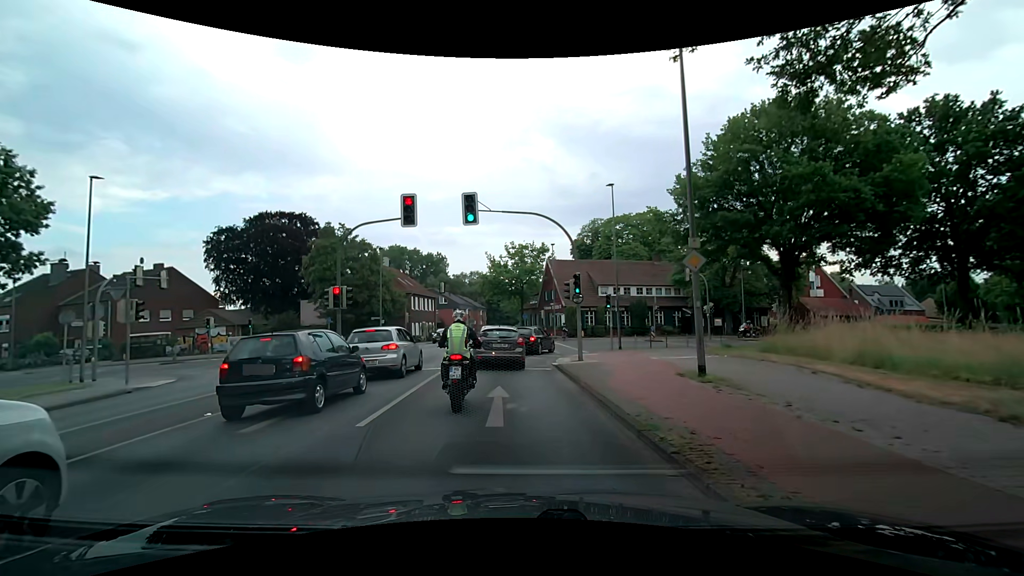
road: secondary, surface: asphalt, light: Day
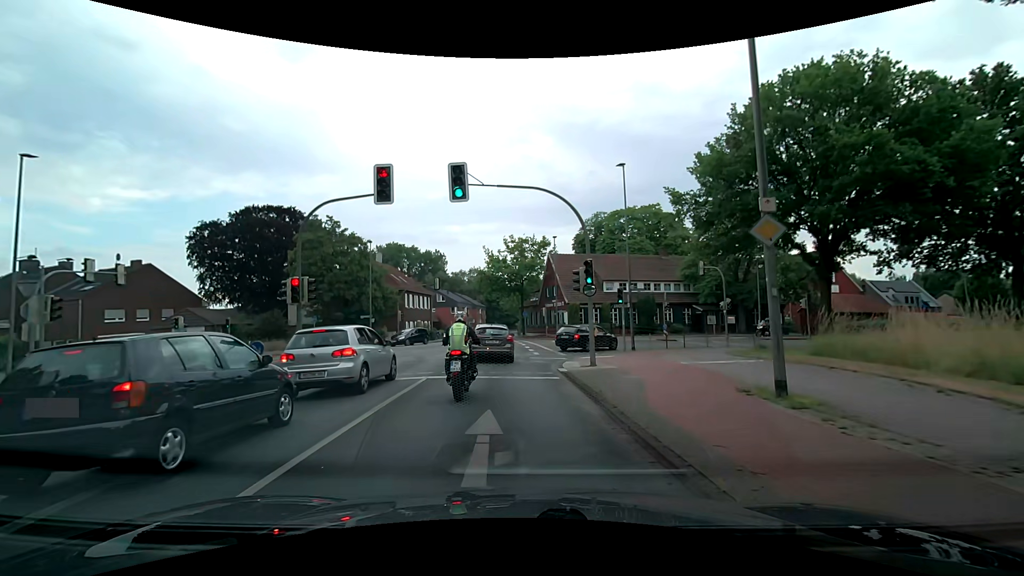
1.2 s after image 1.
(+0.1, +3.7) m; +1°
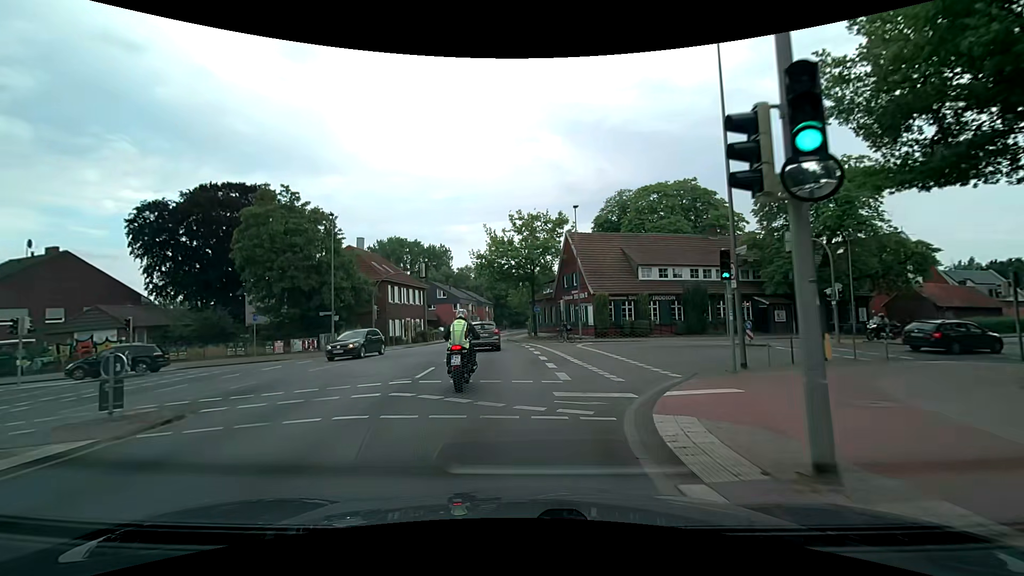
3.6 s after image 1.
(0.0, +12.6) m; -1°
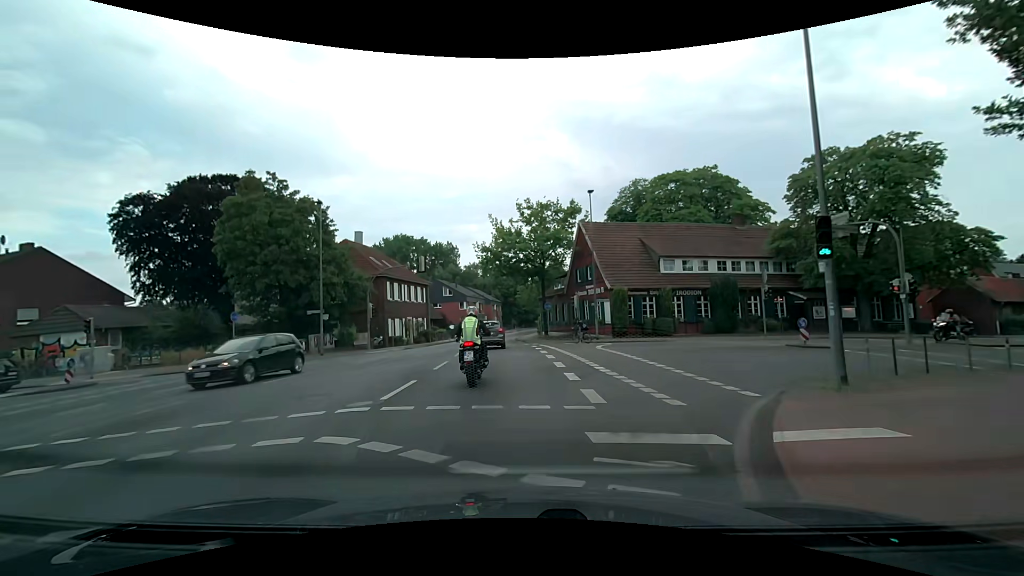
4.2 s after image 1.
(0.0, +3.9) m; -1°
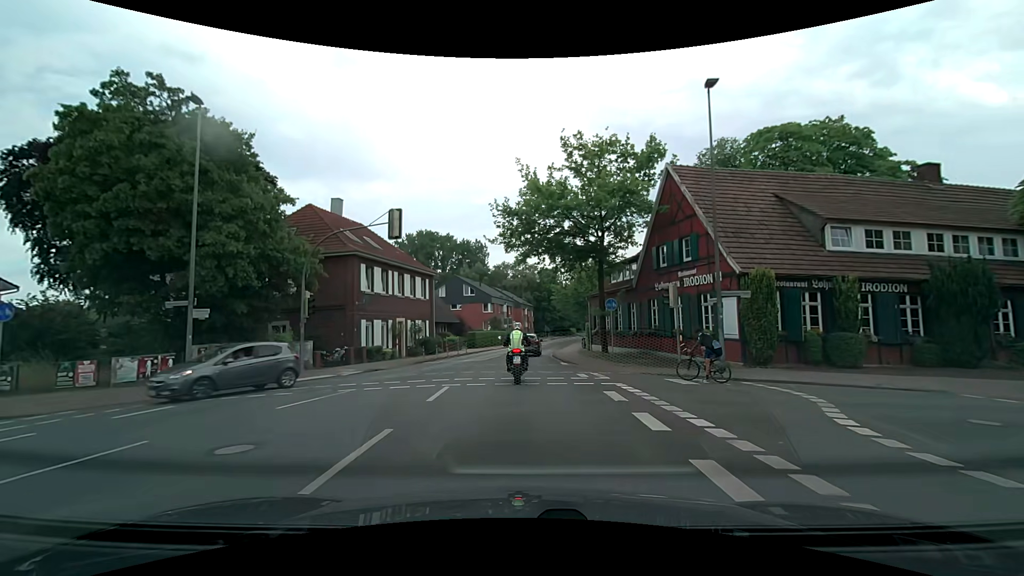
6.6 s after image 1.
(-0.7, +16.8) m; -4°
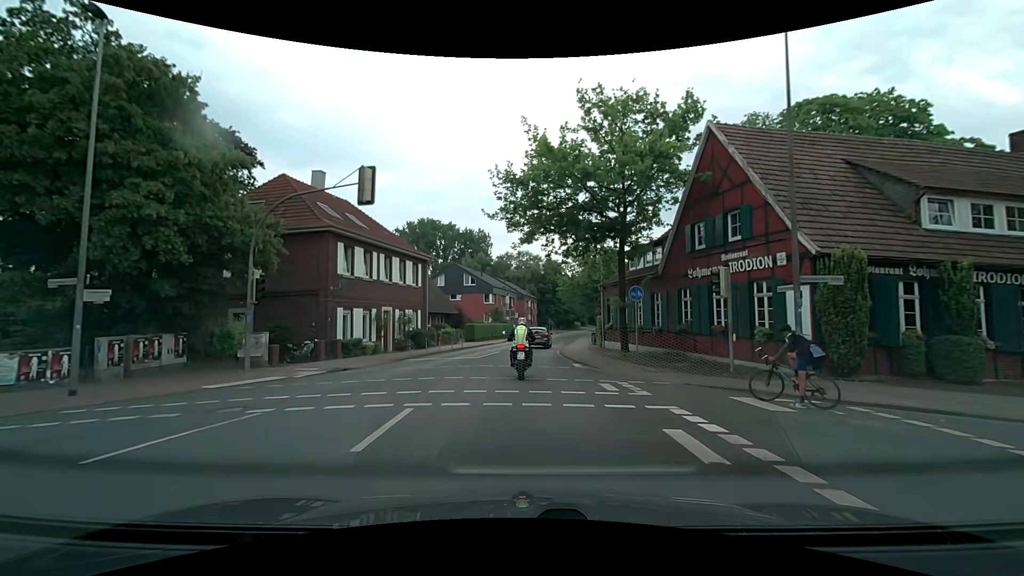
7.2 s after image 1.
(0.0, +4.7) m; 0°
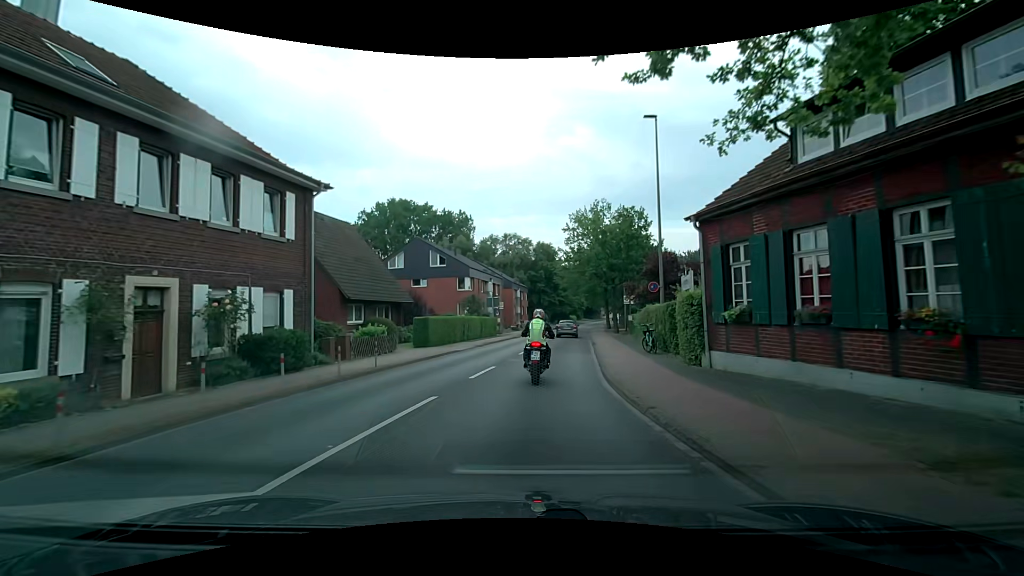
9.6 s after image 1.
(+0.1, +20.0) m; 0°
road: tertiary
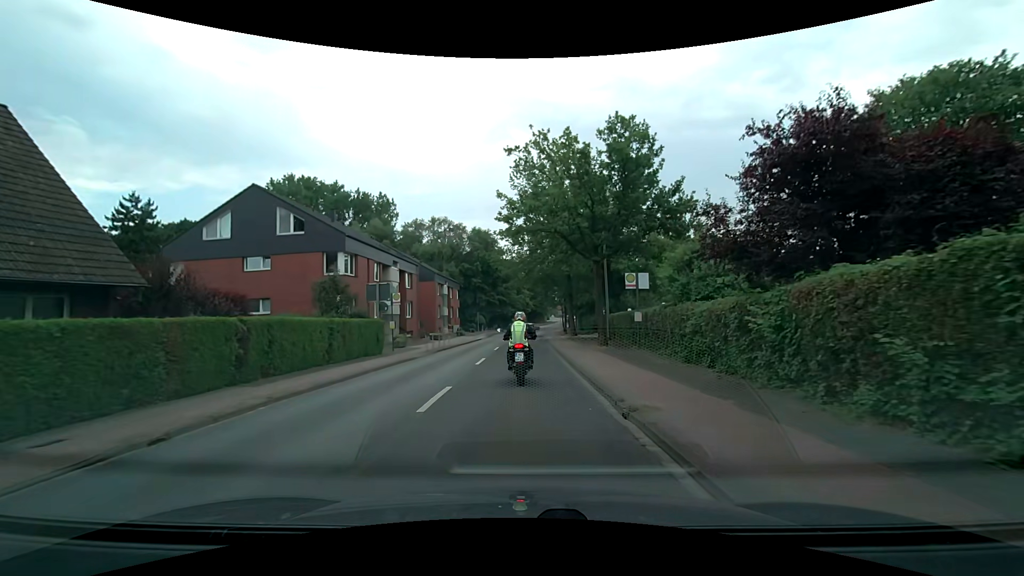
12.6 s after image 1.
(+1.8, +22.3) m; +7°
(0, +10) (0, +20) (+1, +30) (+1, +40) (+1, +50) (+2, +60) (+2, +70) (+3, +80) (+4, +90) (+5, +100) m
